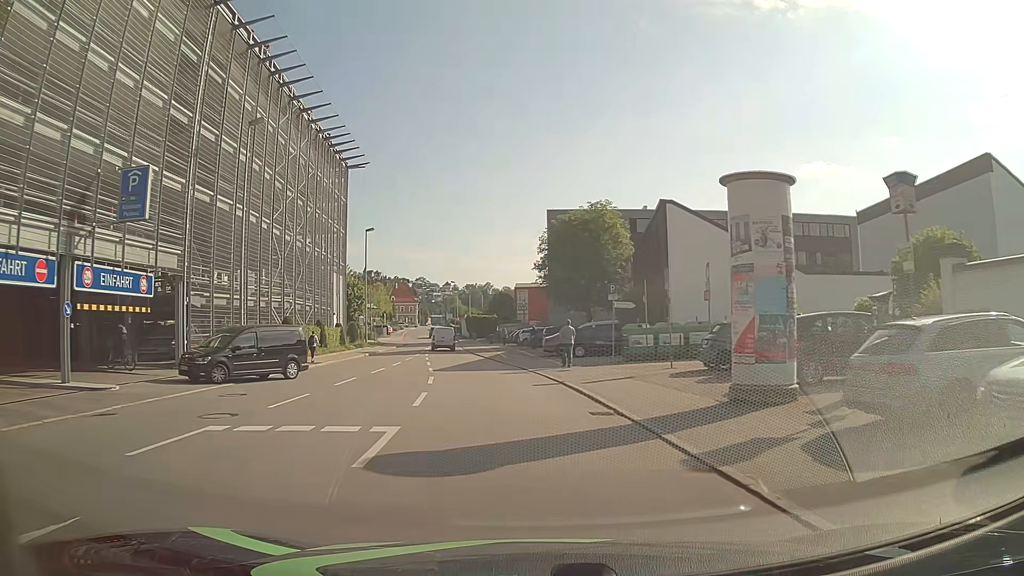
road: tertiary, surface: asphalt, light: Day
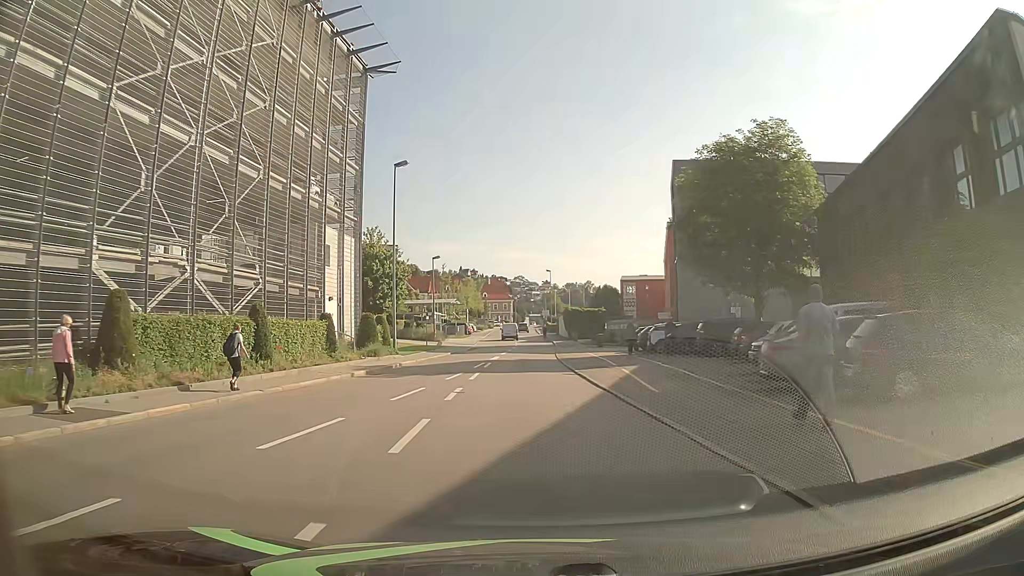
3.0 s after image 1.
(-1.7, +23.3) m; -8°
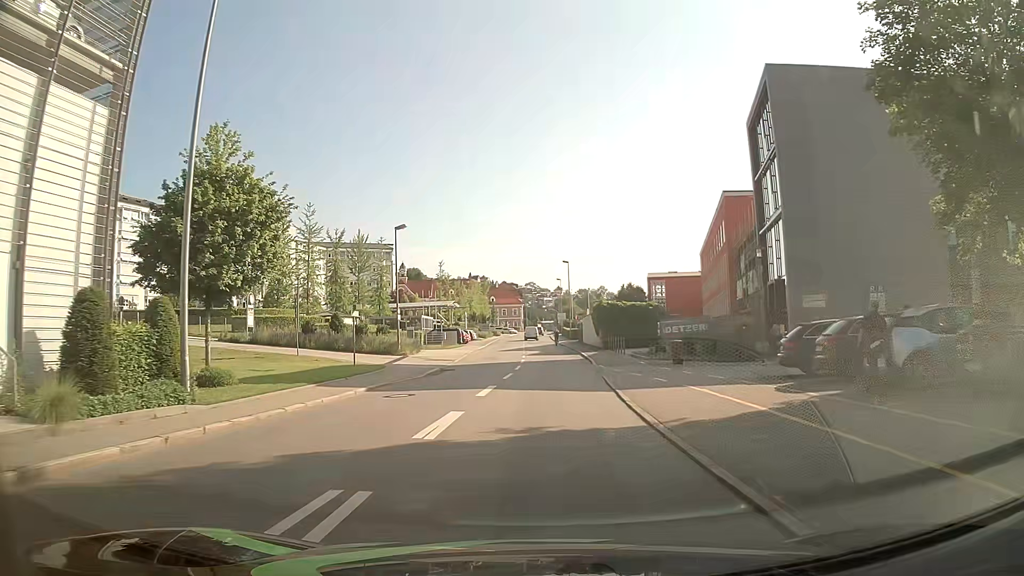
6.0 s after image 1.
(-0.2, +23.2) m; +1°
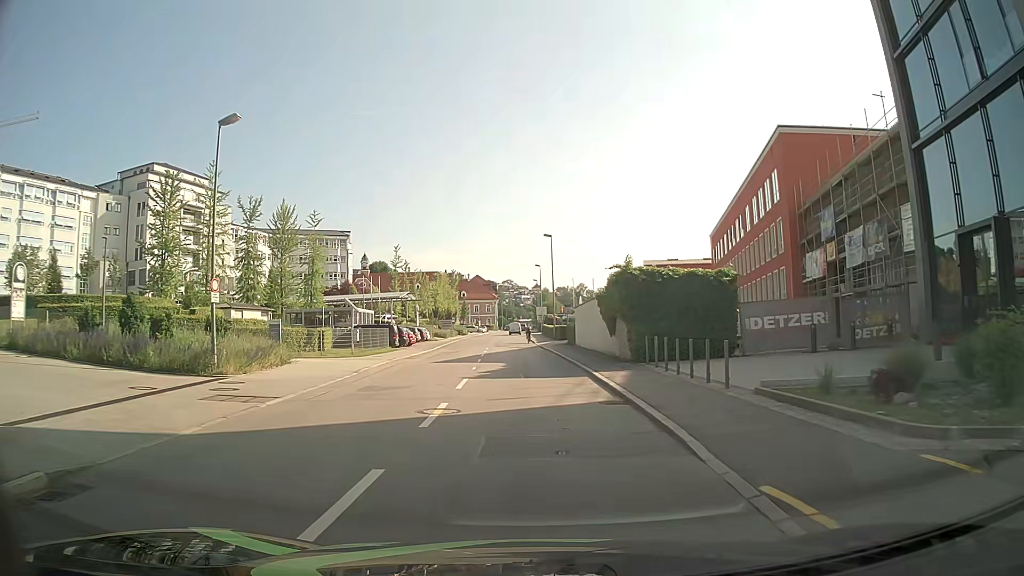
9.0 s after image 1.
(-0.1, +23.0) m; 0°
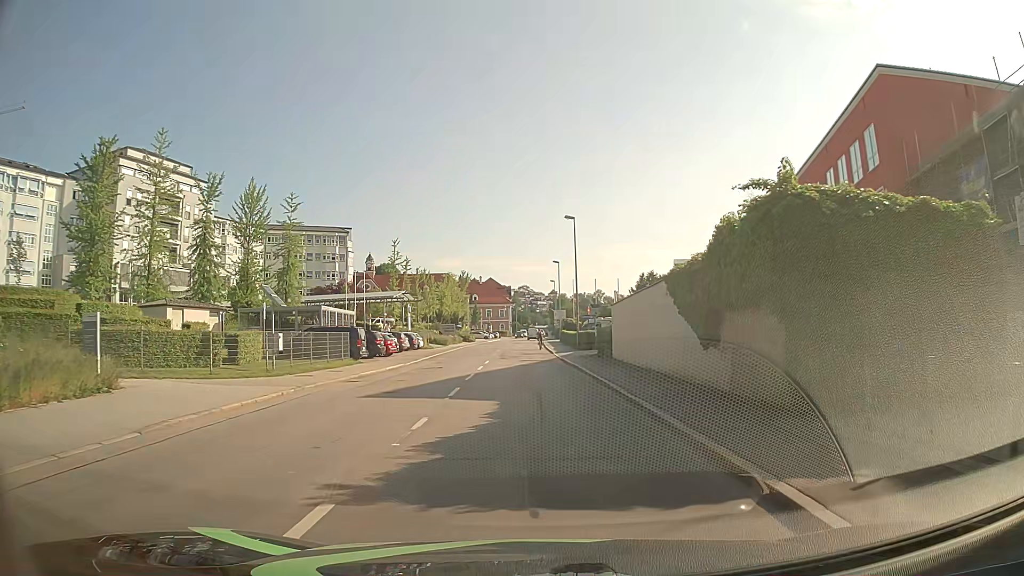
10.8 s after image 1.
(-0.1, +13.8) m; -1°
(0, +10) (0, +20) (-1, +30) (-1, +40) (-1, +50) (-1, +60) (-1, +70) (-1, +80) (-1, +90) (-1, +100) m
